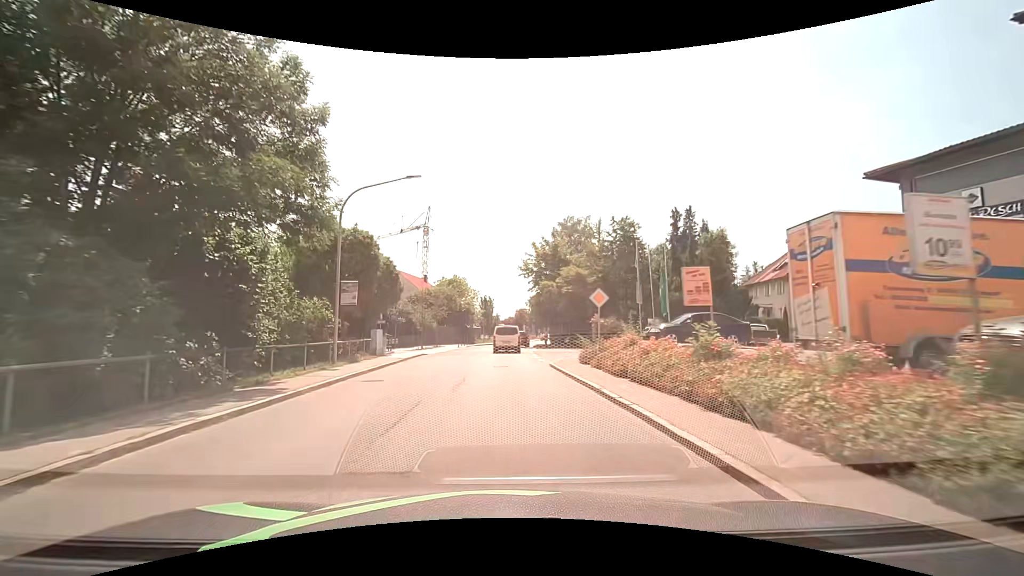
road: secondary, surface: asphalt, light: Day
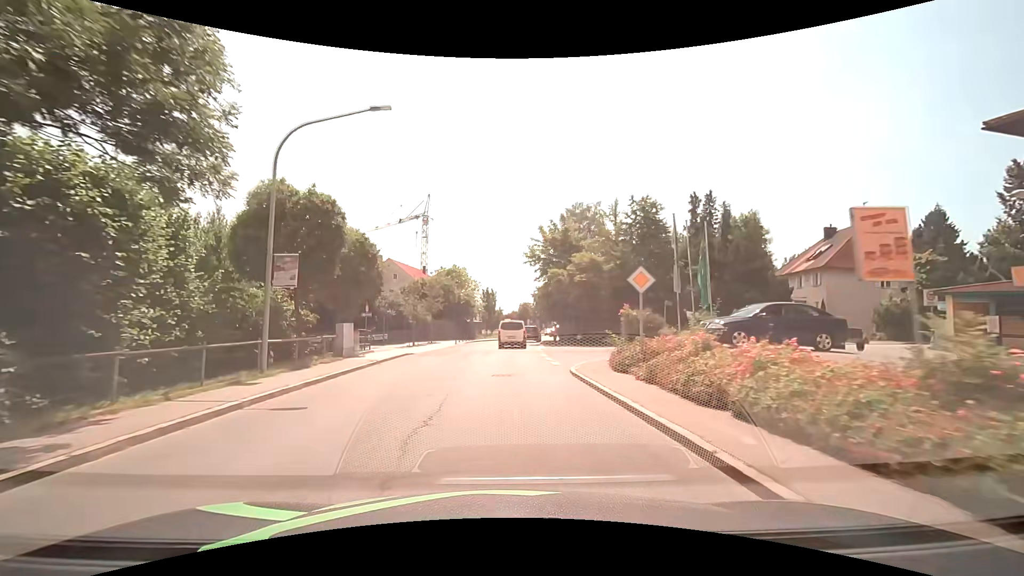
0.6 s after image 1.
(-0.1, +5.8) m; -1°
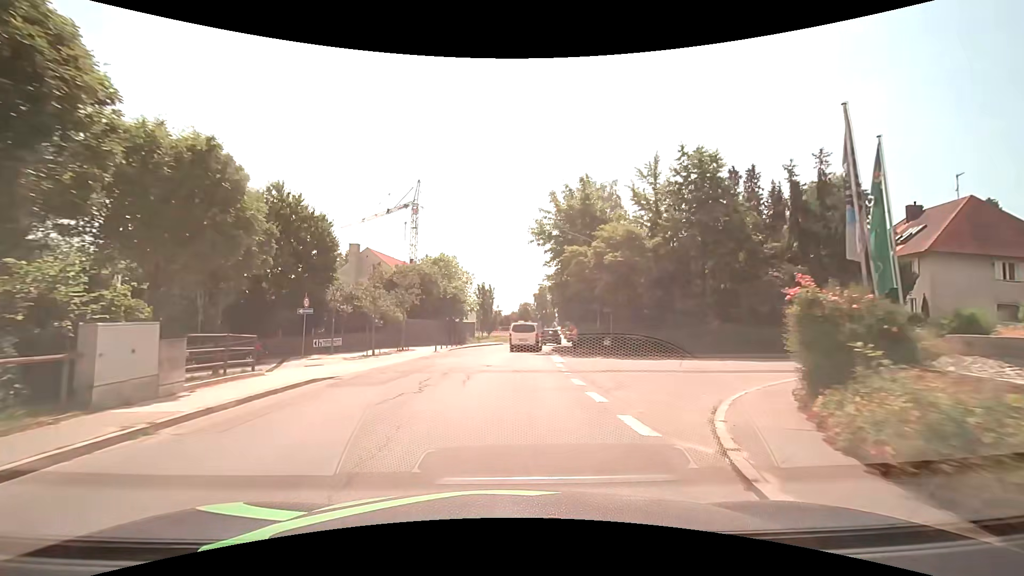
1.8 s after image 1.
(0.0, +12.0) m; 0°
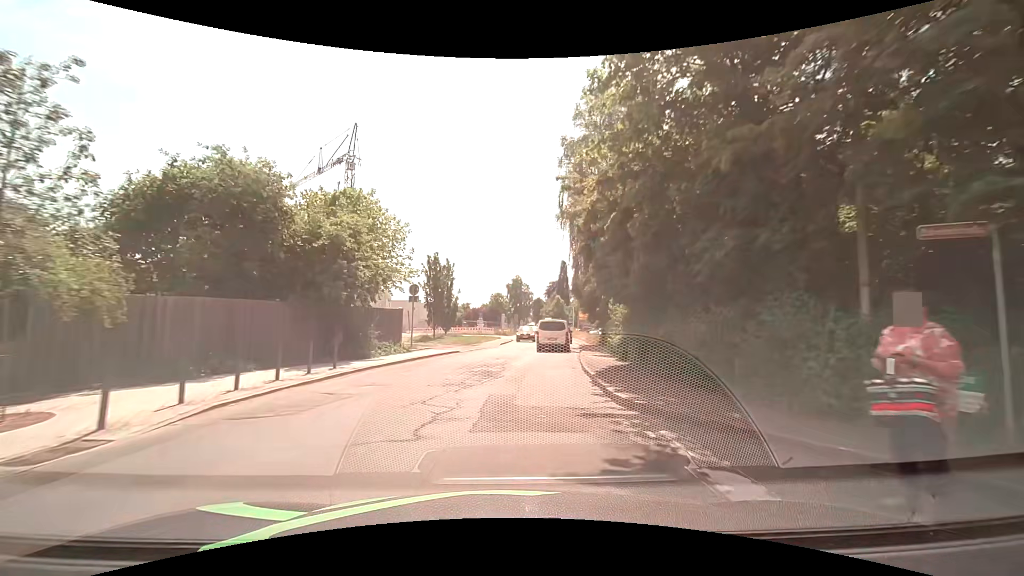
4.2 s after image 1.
(+0.3, +24.5) m; +3°
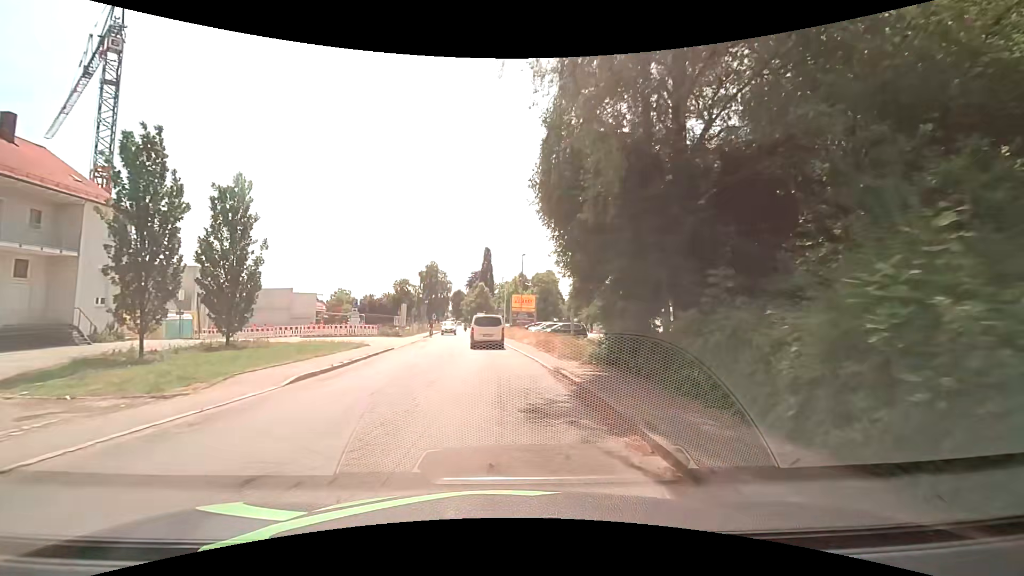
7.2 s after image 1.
(+2.5, +27.6) m; +9°
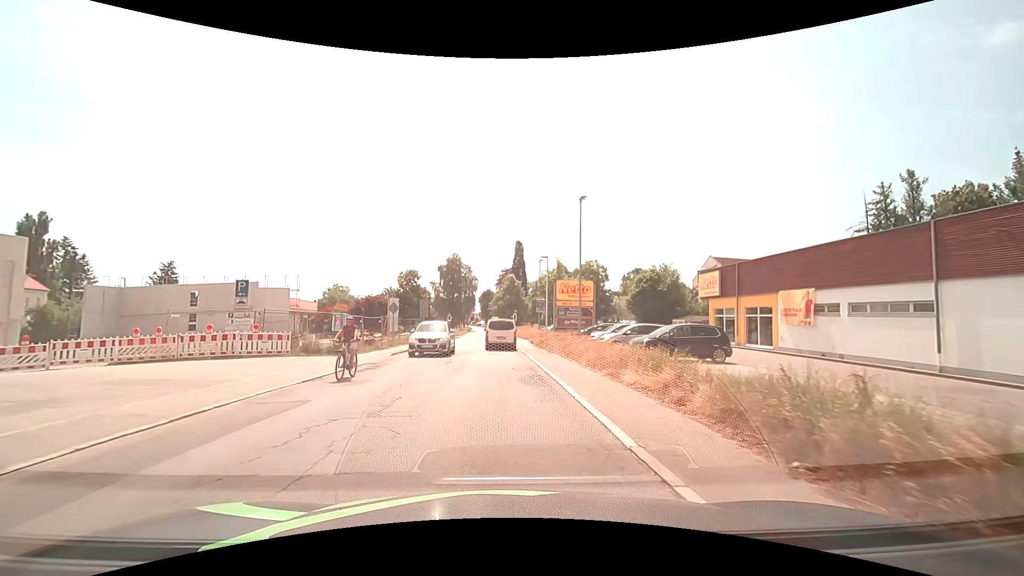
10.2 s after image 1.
(-0.5, +23.6) m; -3°
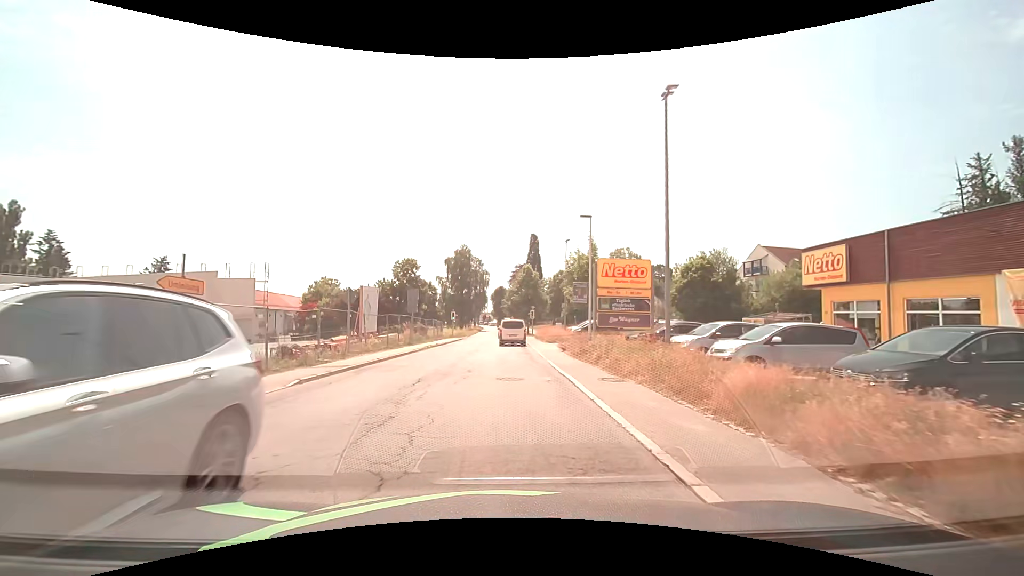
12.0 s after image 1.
(-0.3, +12.6) m; -2°
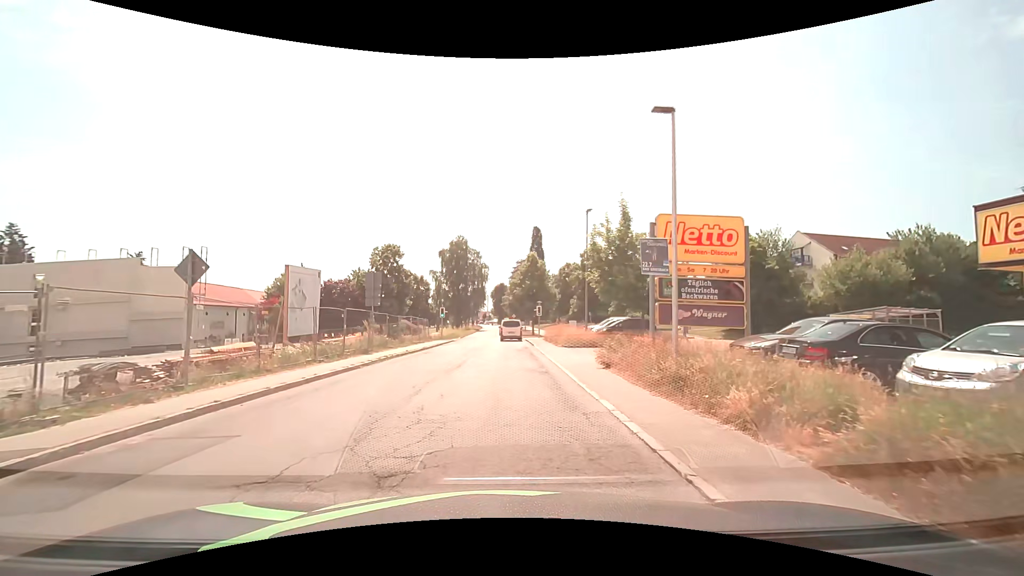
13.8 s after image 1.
(0.0, +10.9) m; 0°
